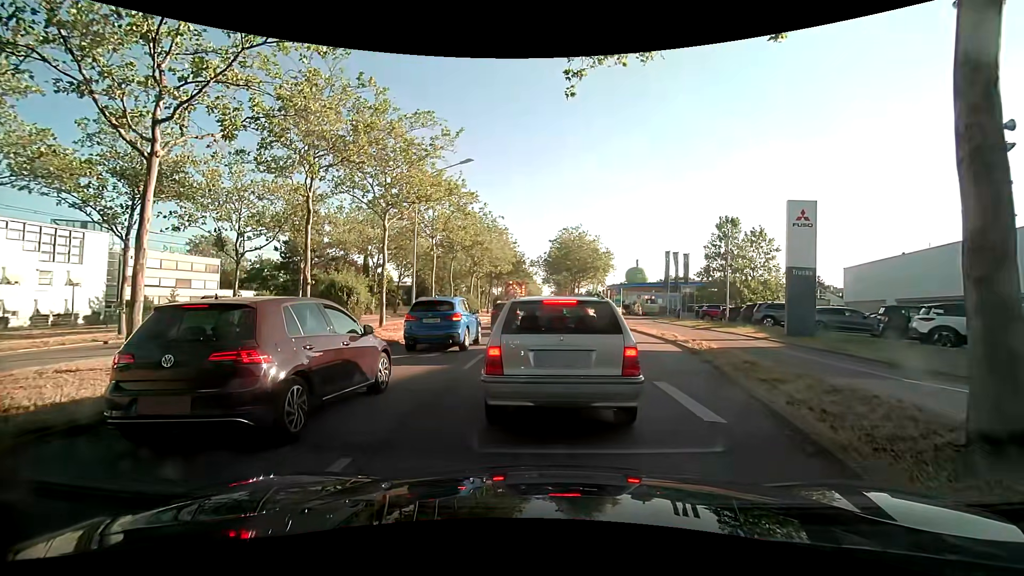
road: primary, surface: asphalt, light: Day
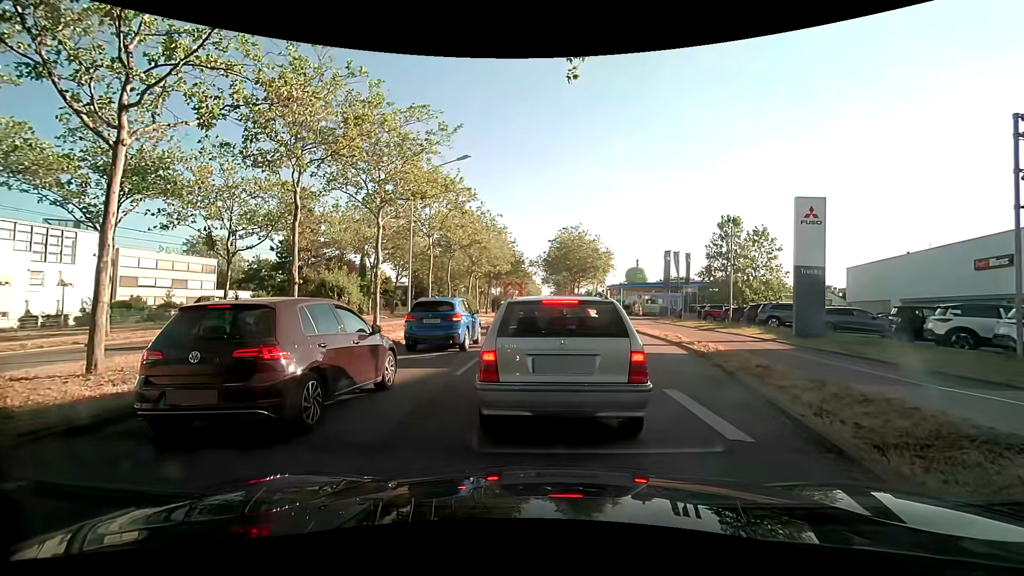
(0.0, +0.7) m; 0°
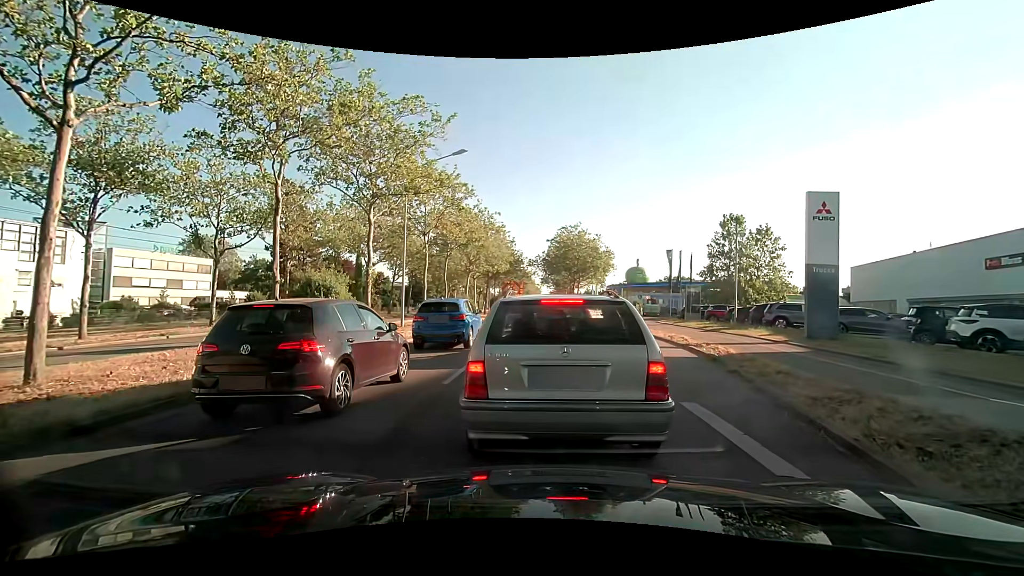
(0.0, +1.0) m; 0°
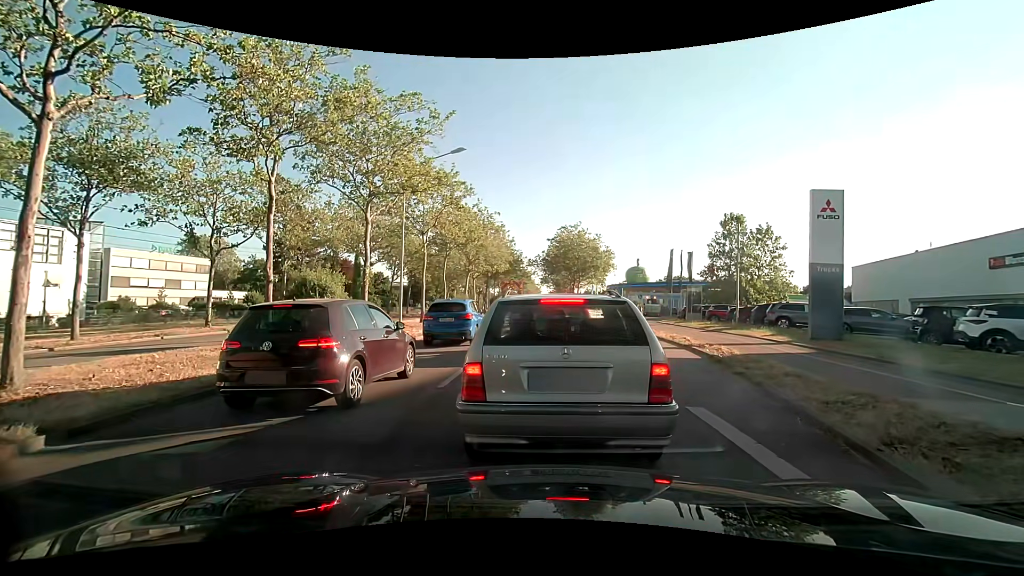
(0.0, +0.3) m; 0°
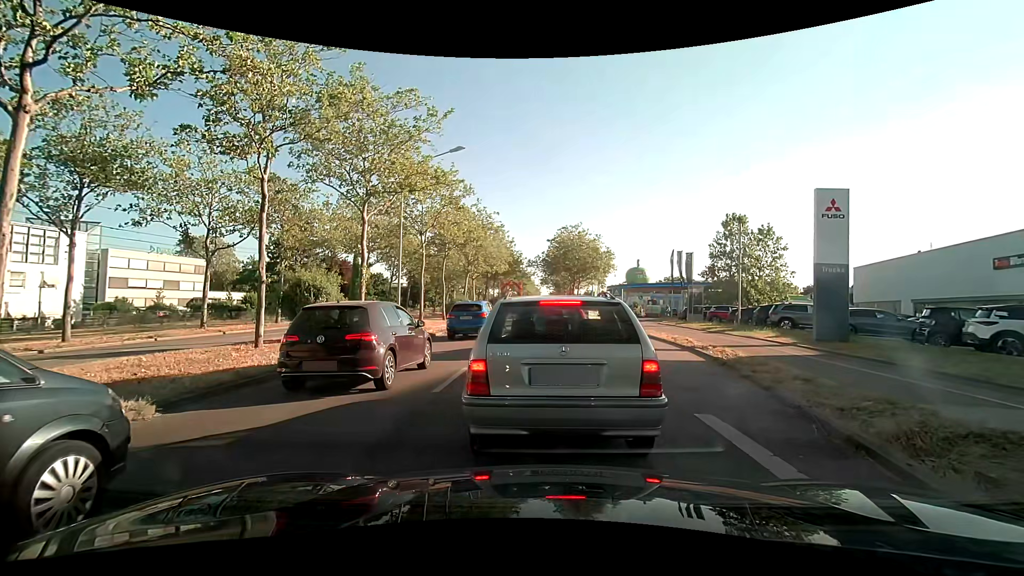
(0.0, +0.4) m; 0°
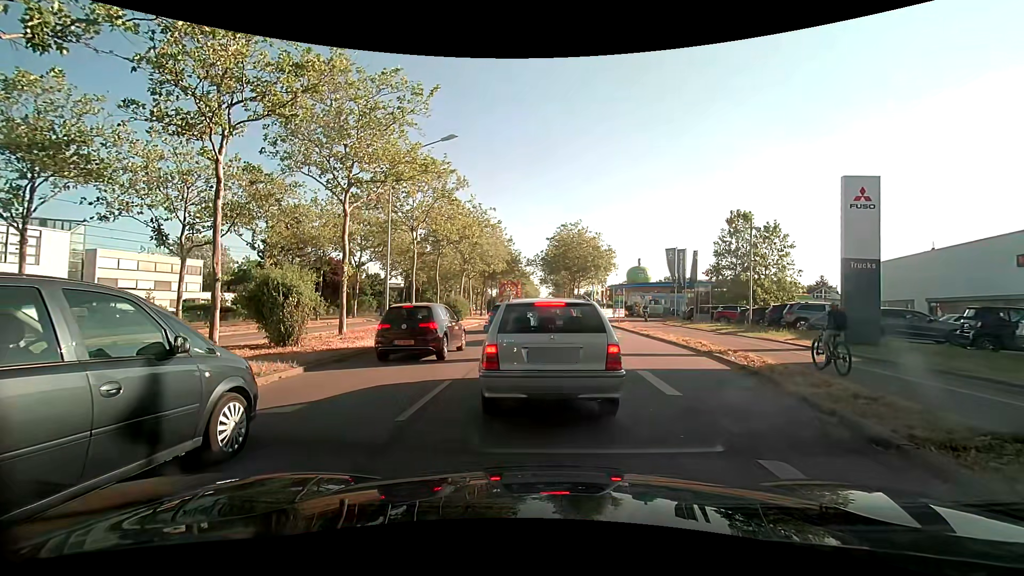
(0.0, +1.9) m; 0°
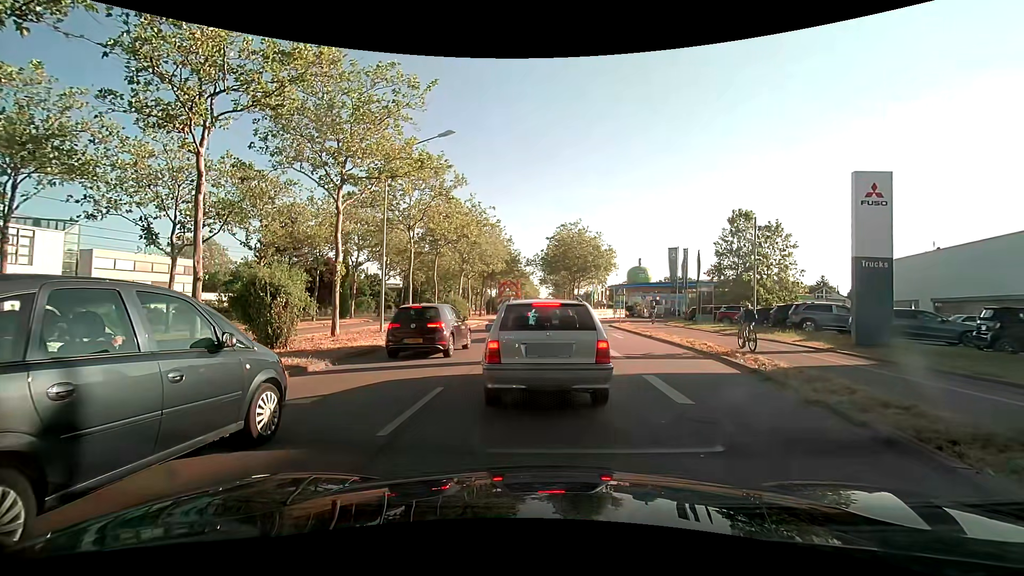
(0.0, +0.7) m; 0°
